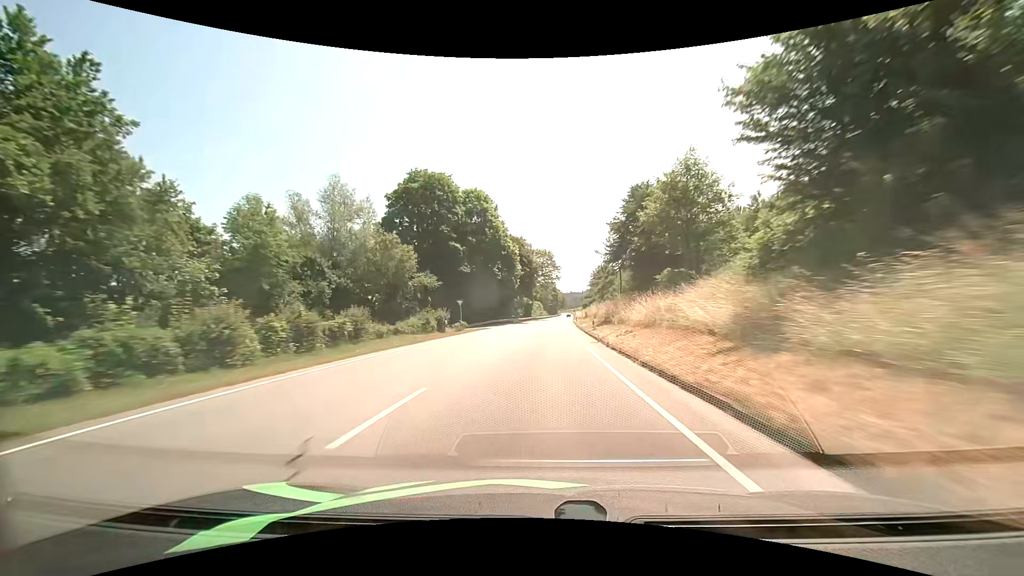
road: primary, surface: asphalt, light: Day
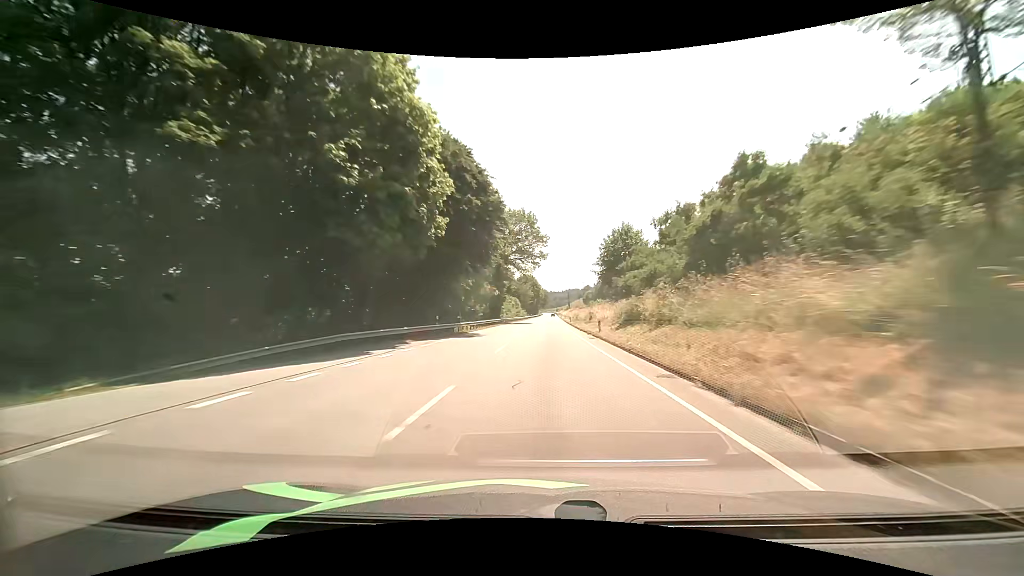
(+0.9, +48.7) m; +2°
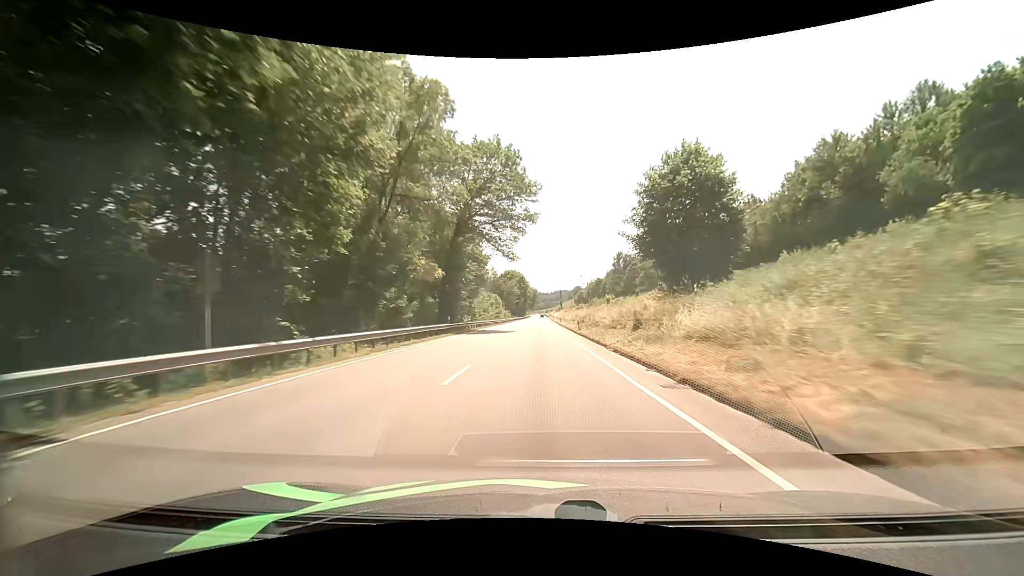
(+0.4, +32.4) m; +1°
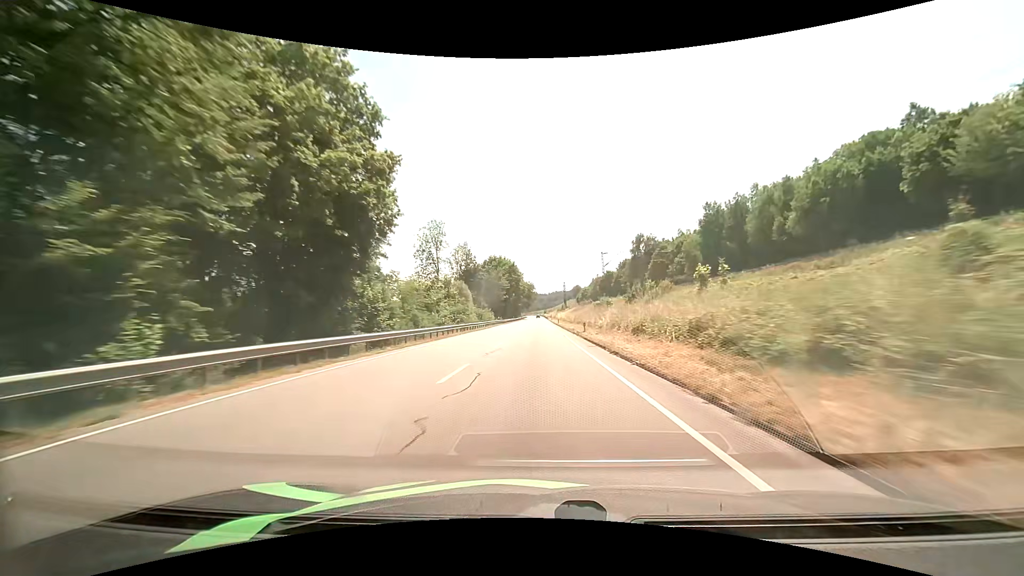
(+0.1, +48.6) m; 0°
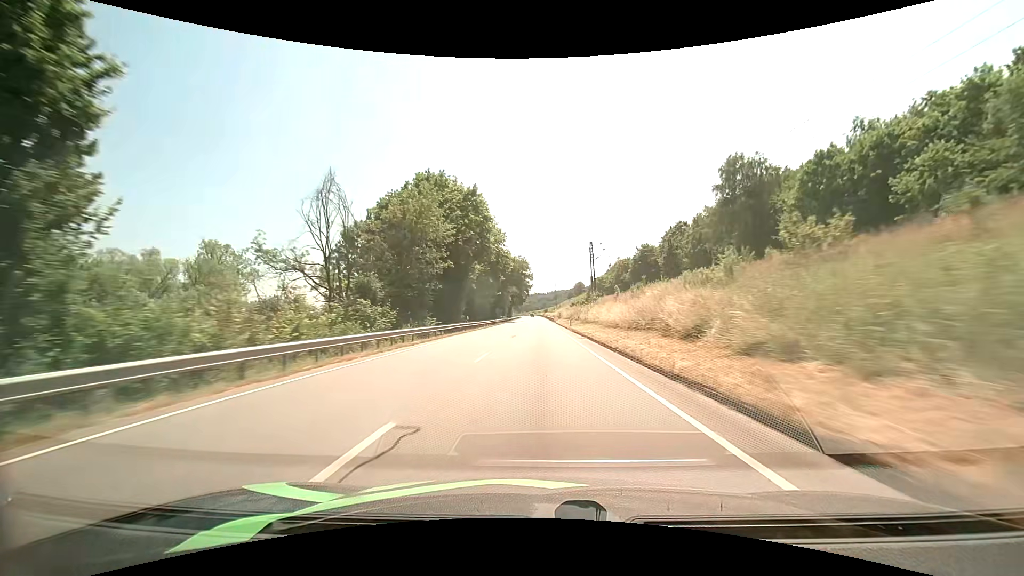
(-0.1, +81.3) m; 0°
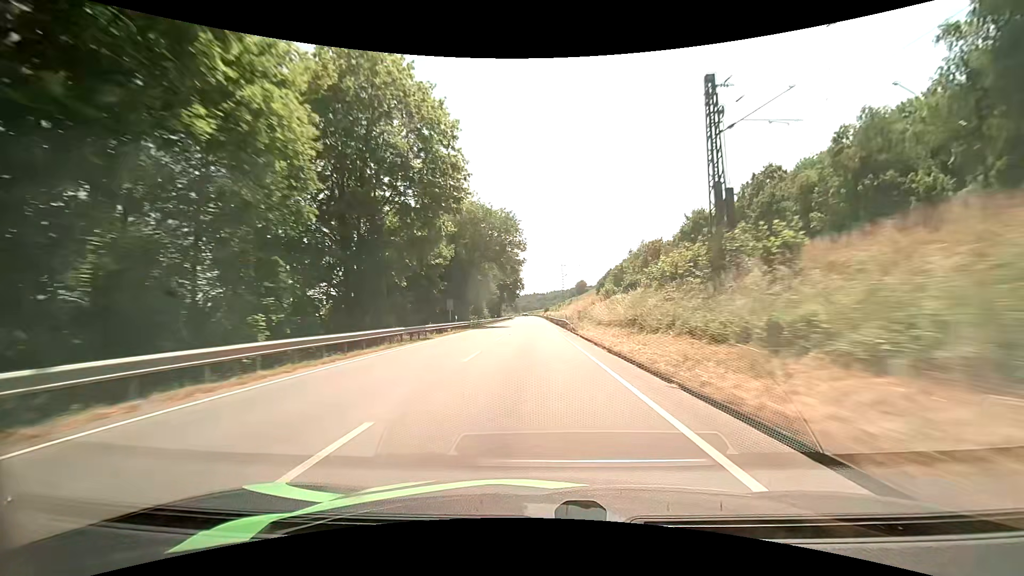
(+0.1, +49.0) m; 0°
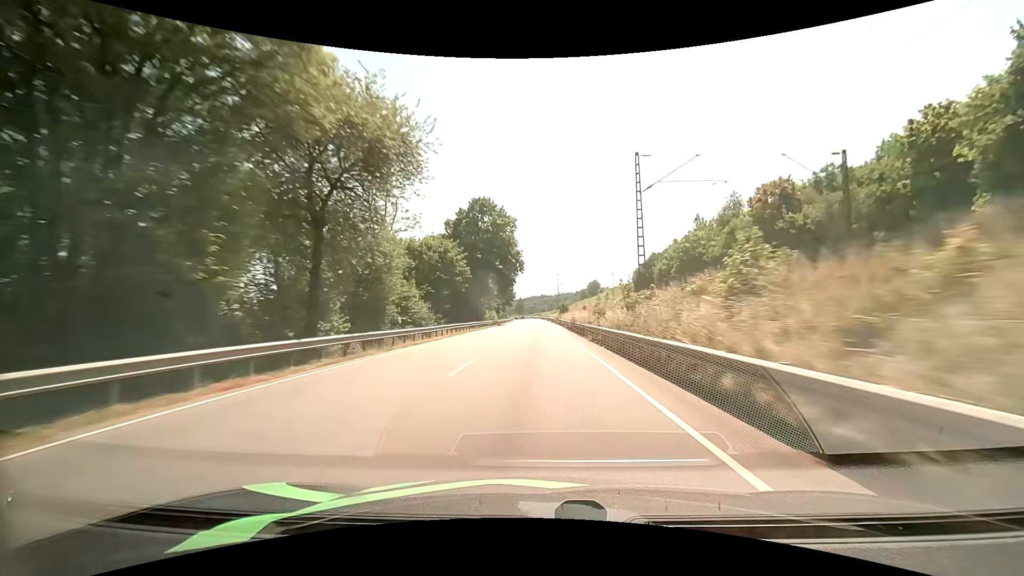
(-0.7, +64.8) m; -1°
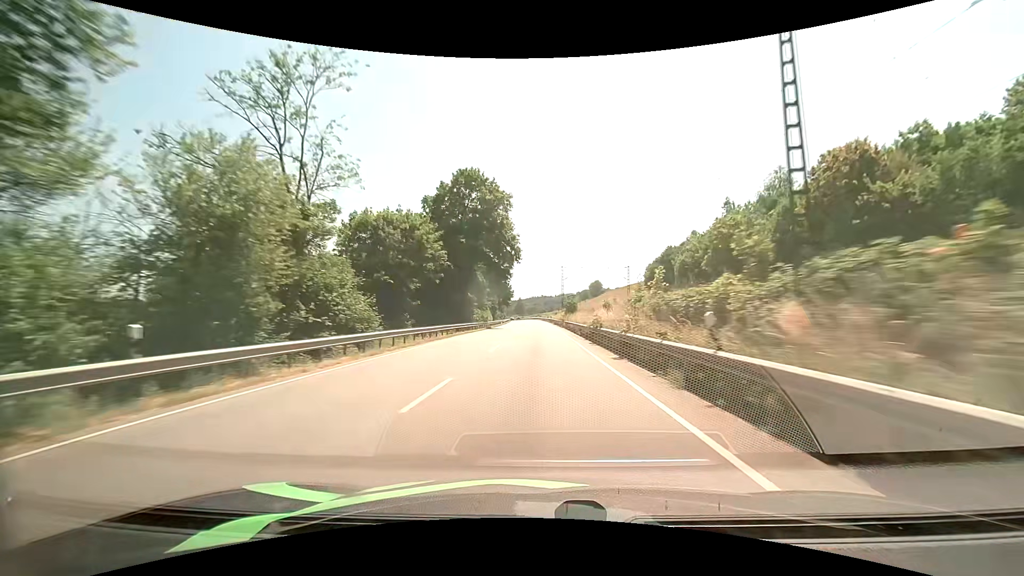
(0.0, +16.3) m; 0°
(0, +10) (0, +20) (0, +30) (0, +40) (0, +50) (0, +60) (0, +70) (0, +80) (0, +90) (-1, +100) m
